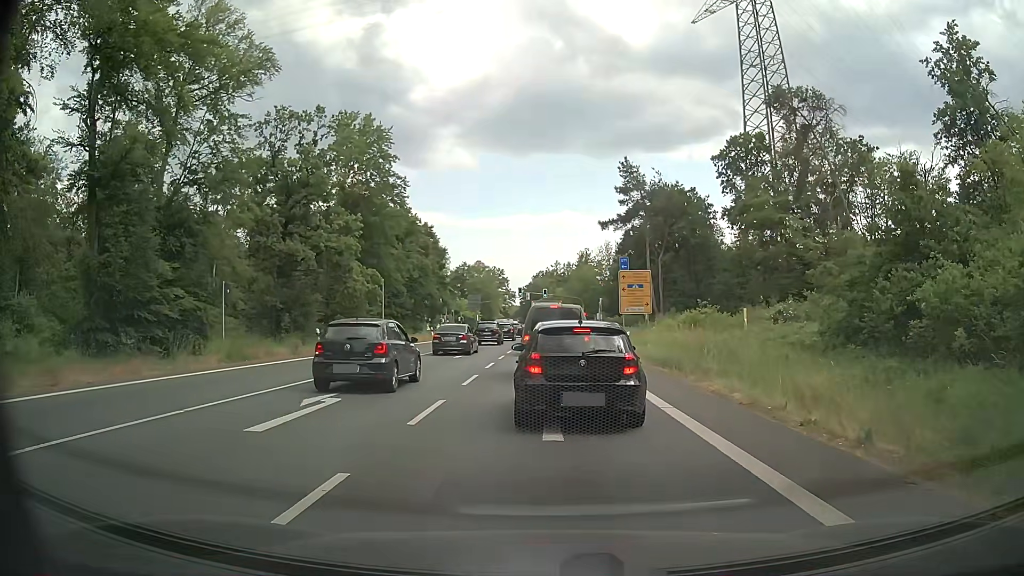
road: primary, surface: asphalt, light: Day
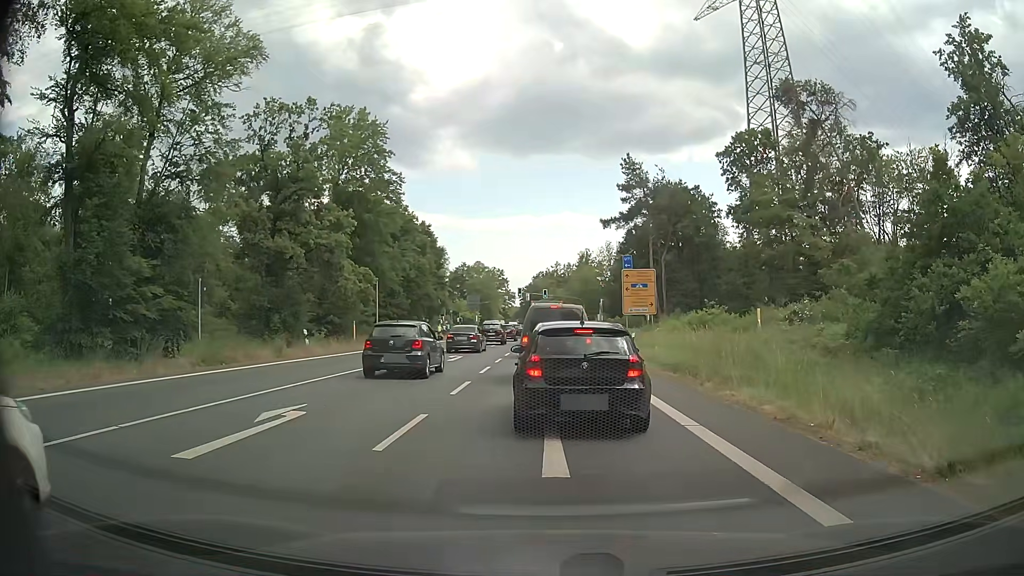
(-0.1, +1.8) m; -2°
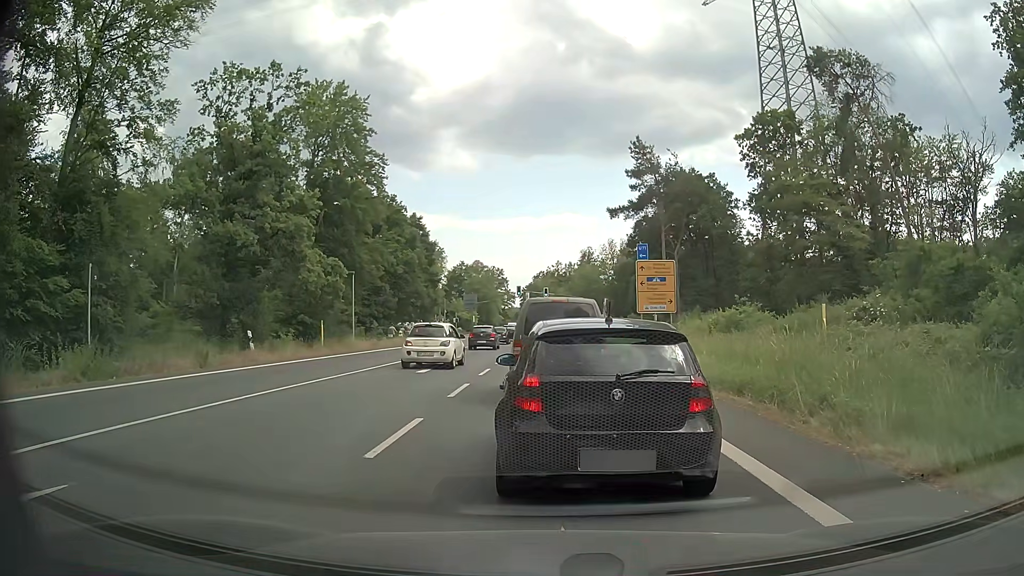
(+0.1, +6.2) m; -1°
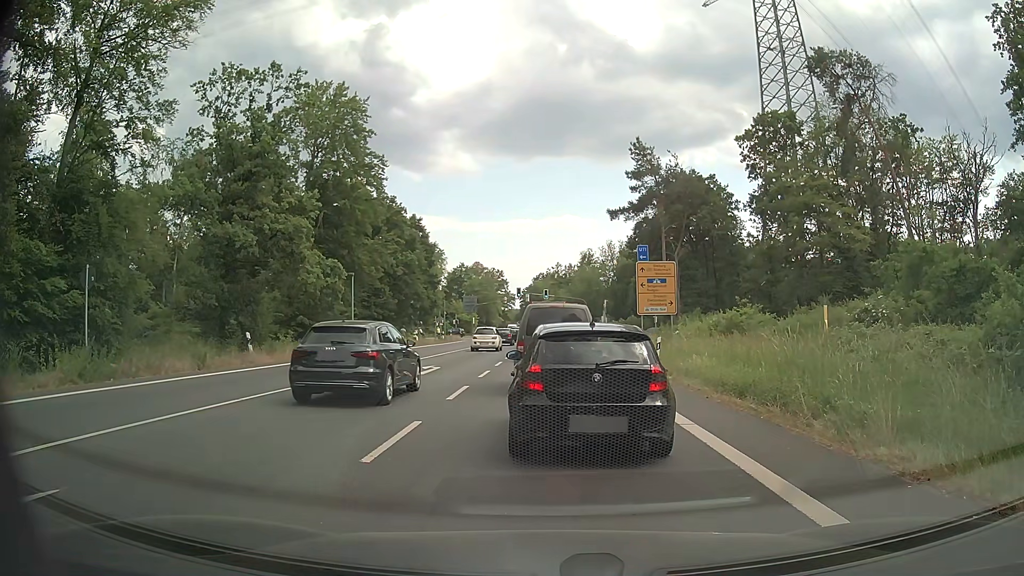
(0.0, +0.2) m; 0°
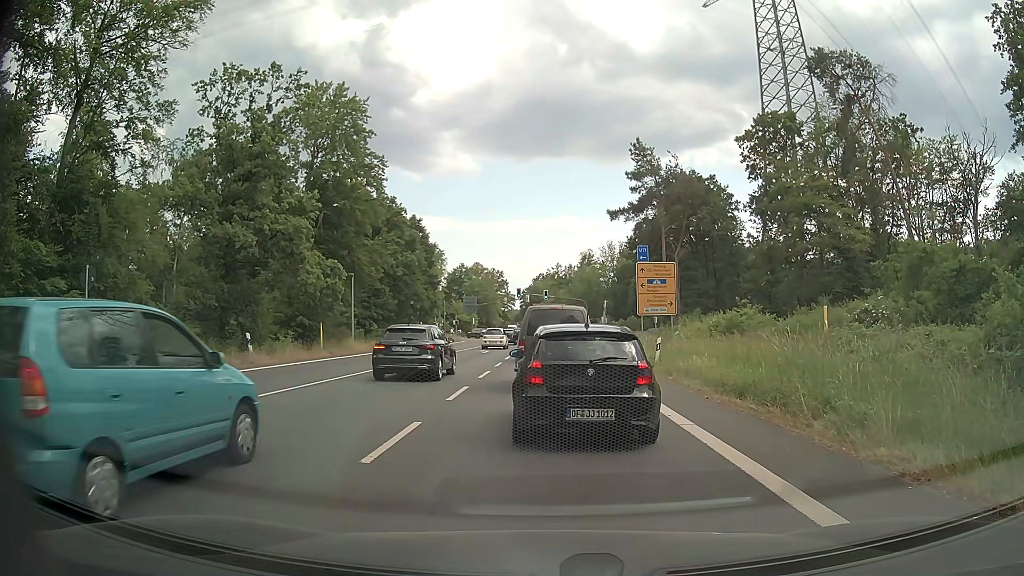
(0.0, 0.0) m; 0°
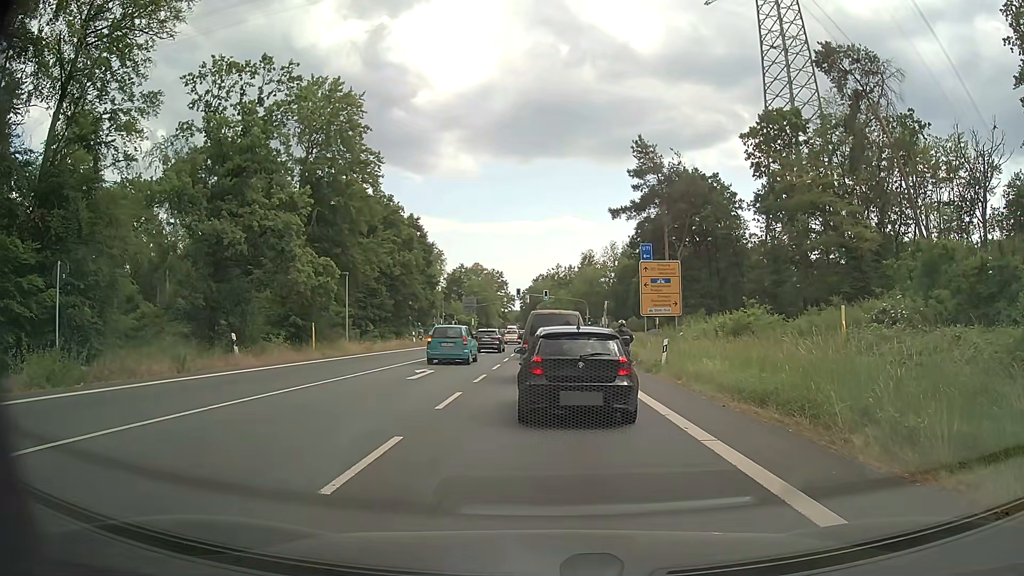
(0.0, +1.3) m; 0°
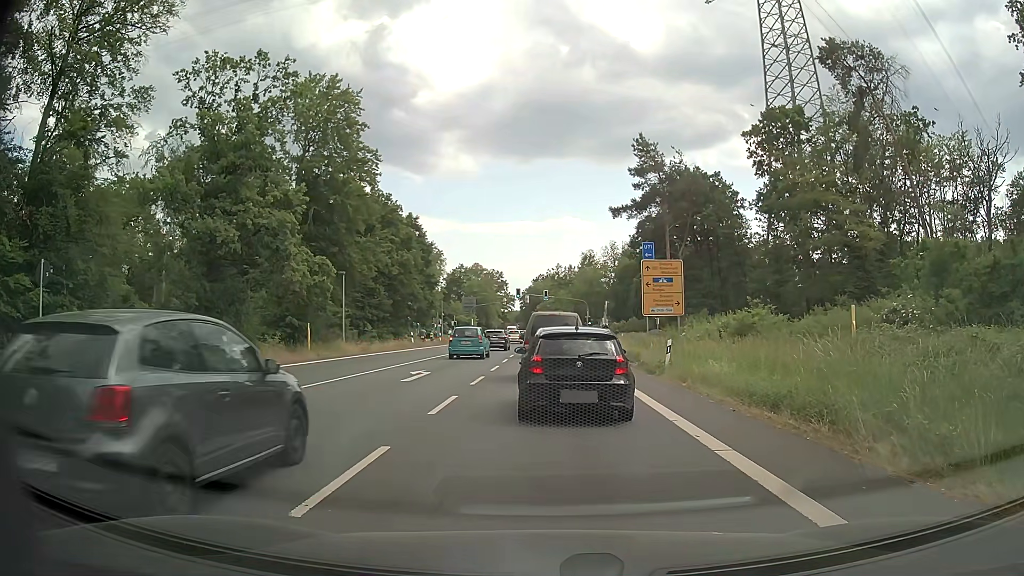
(0.0, +0.7) m; +1°
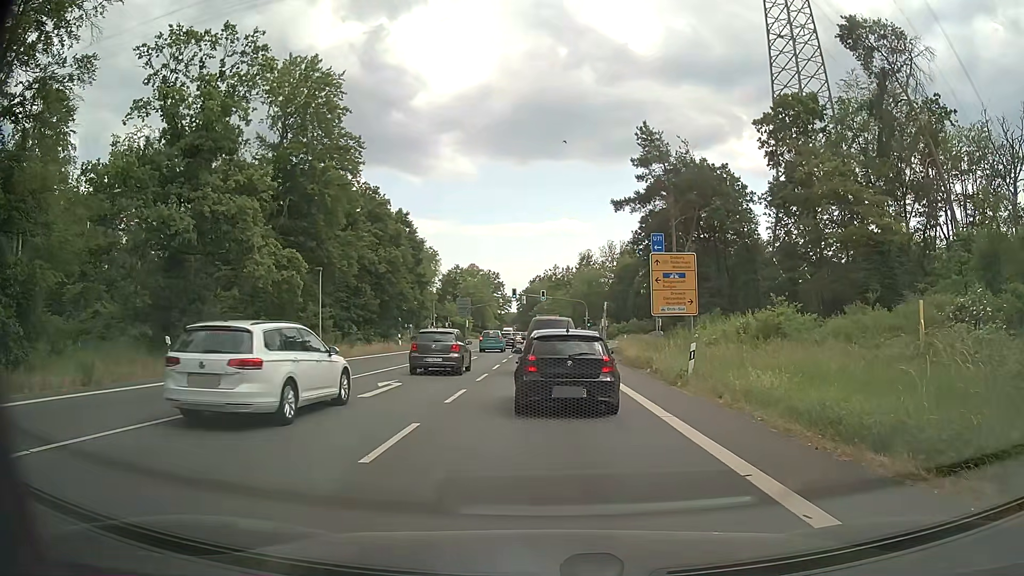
(0.0, +4.1) m; +1°
(0, +10) (0, +20) (0, +30) (0, +40) (0, +50) (0, +60) (0, +70) (0, +80) (0, +90) (0, +100) m
